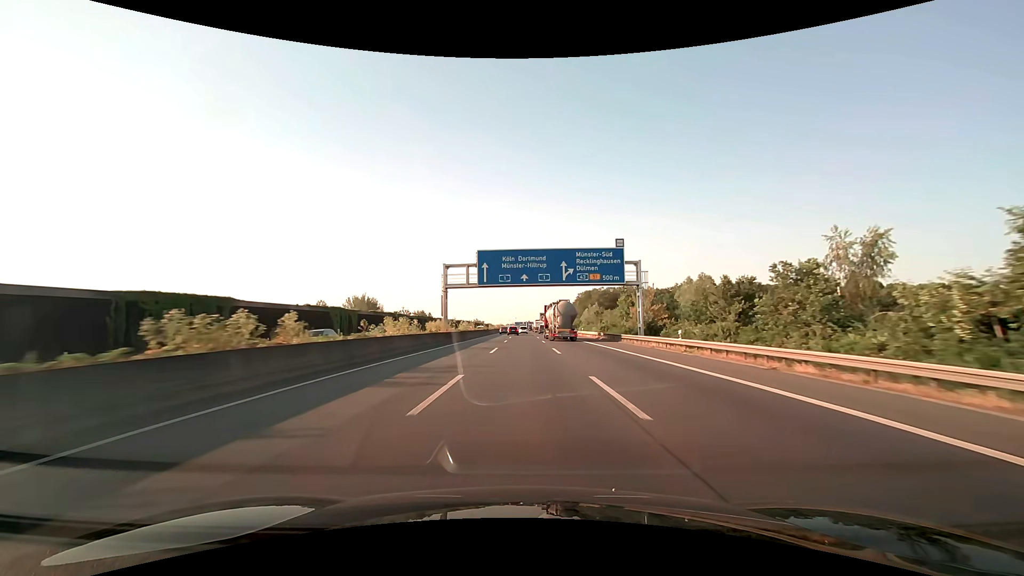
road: motorway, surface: asphalt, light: Day
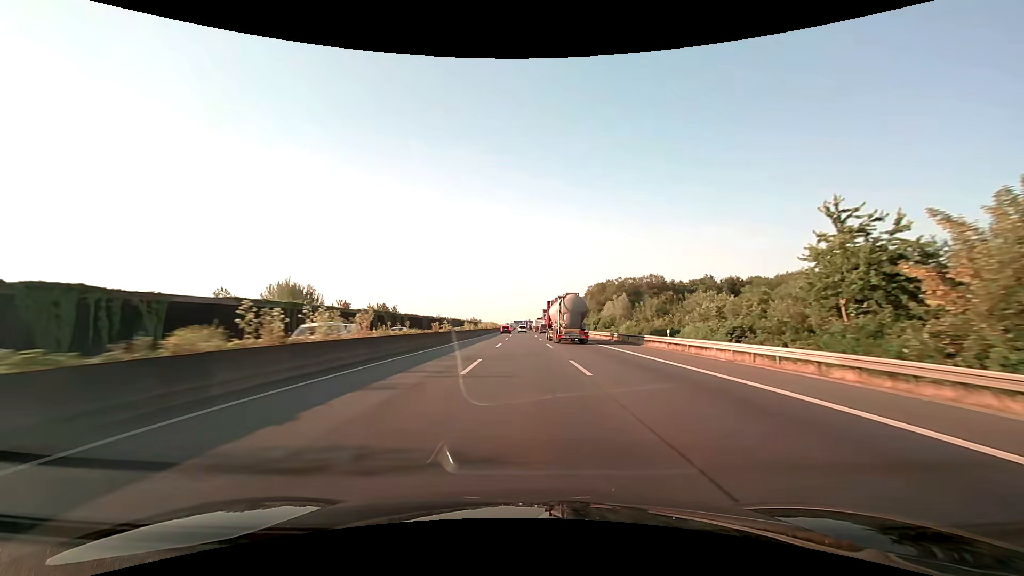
(0.0, +47.6) m; 0°
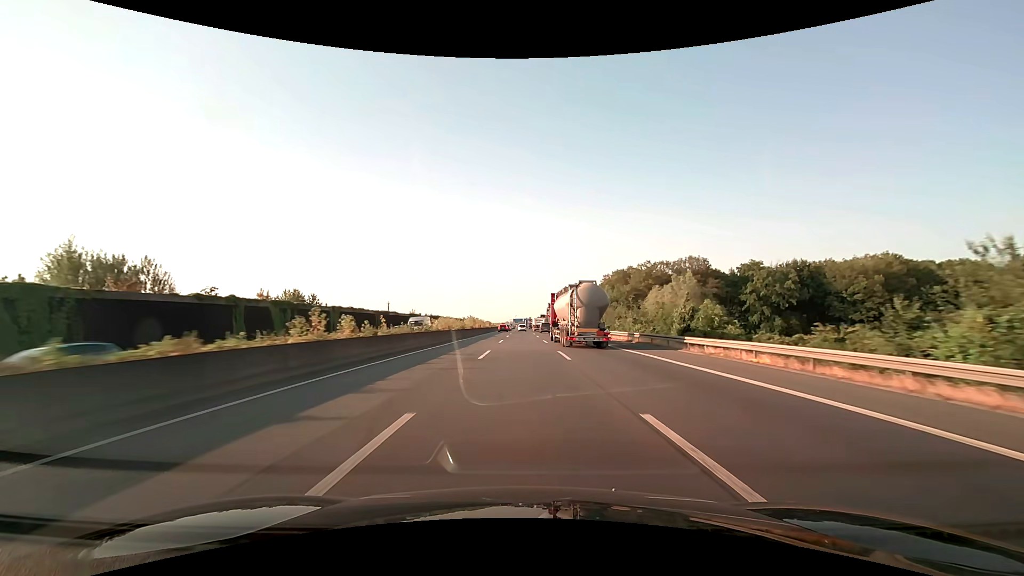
(-0.1, +47.6) m; 0°
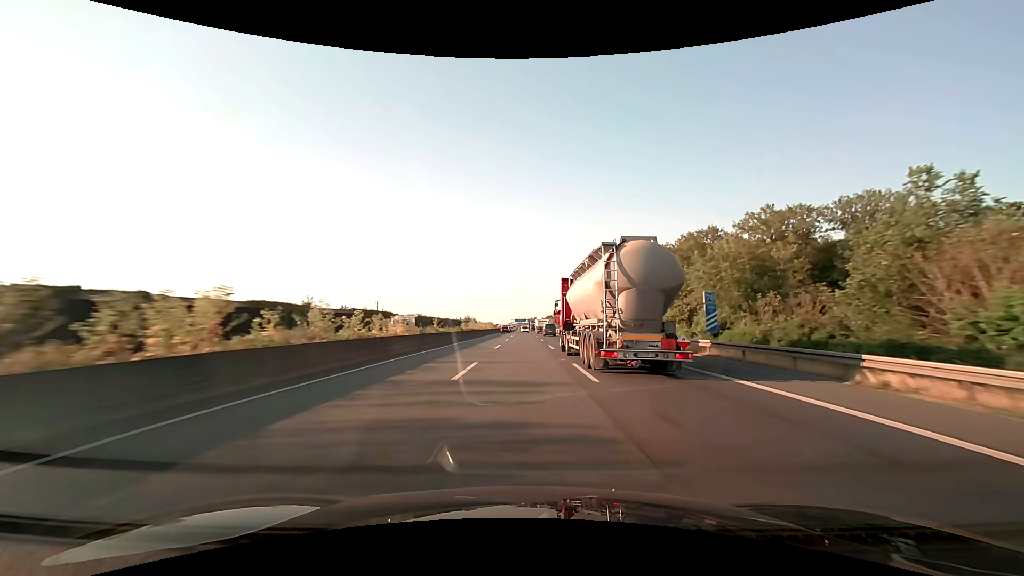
(-0.2, +79.2) m; 0°
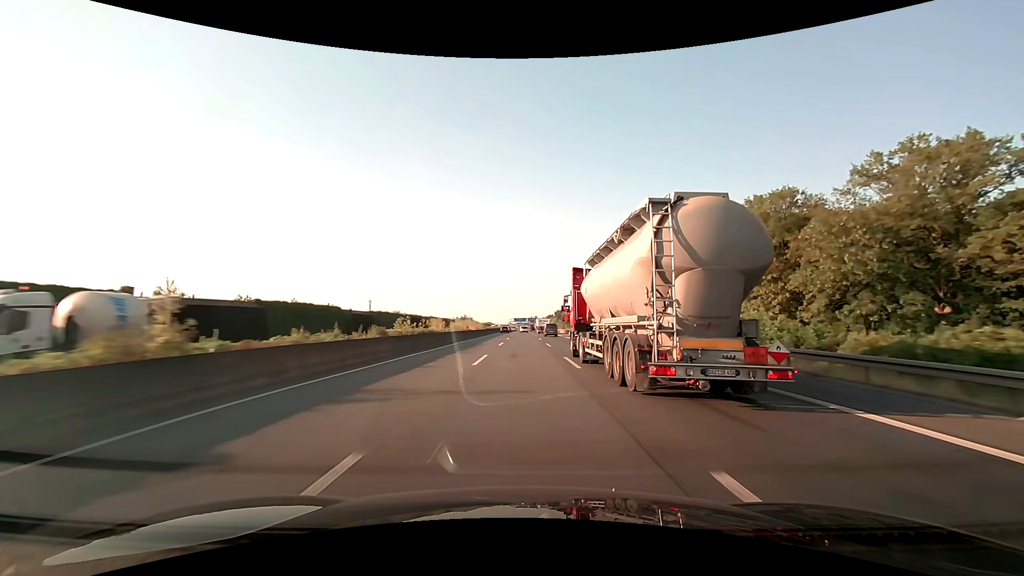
(0.0, +31.7) m; 0°
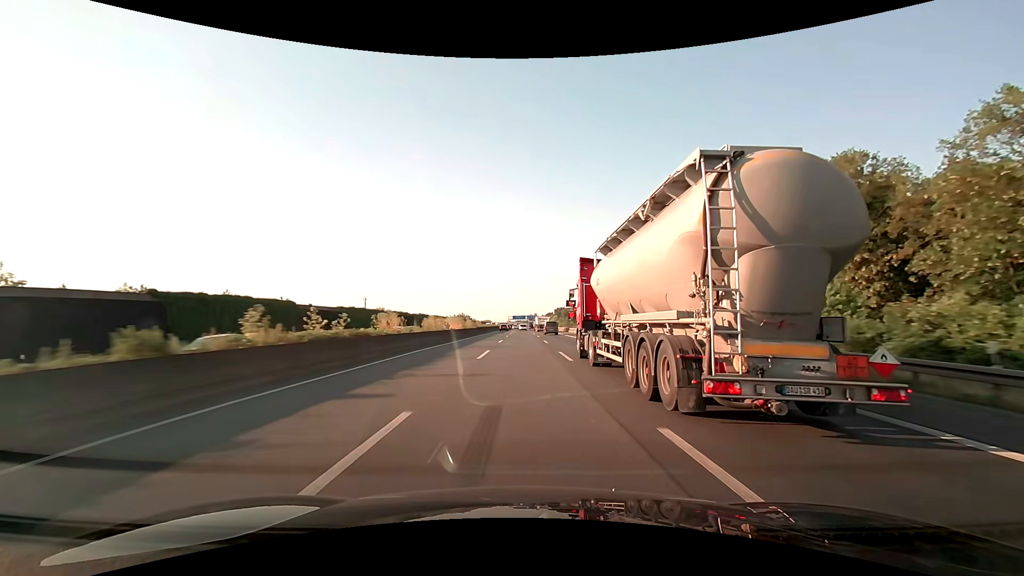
(0.0, +15.8) m; 0°
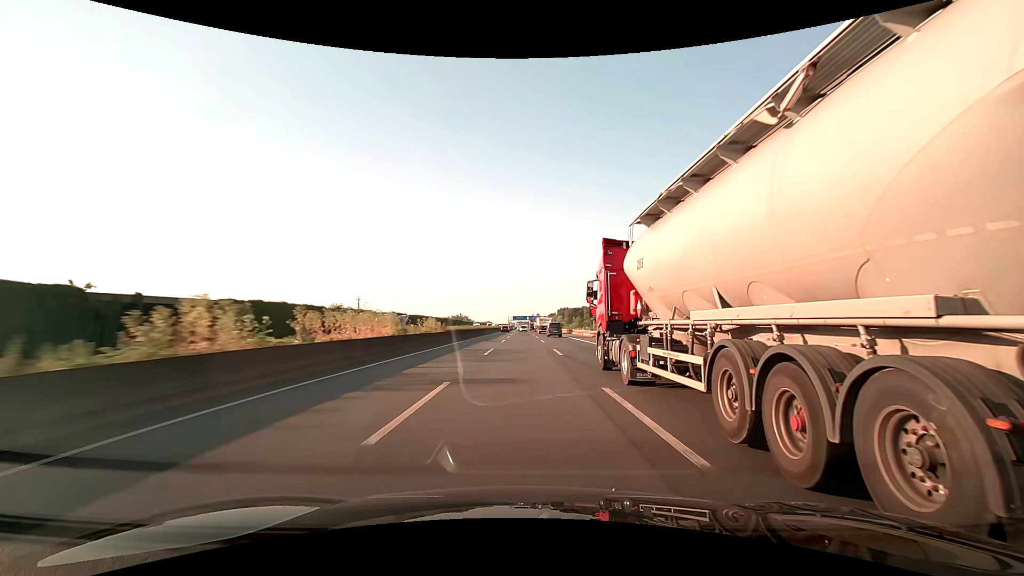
(+0.1, +31.7) m; 0°
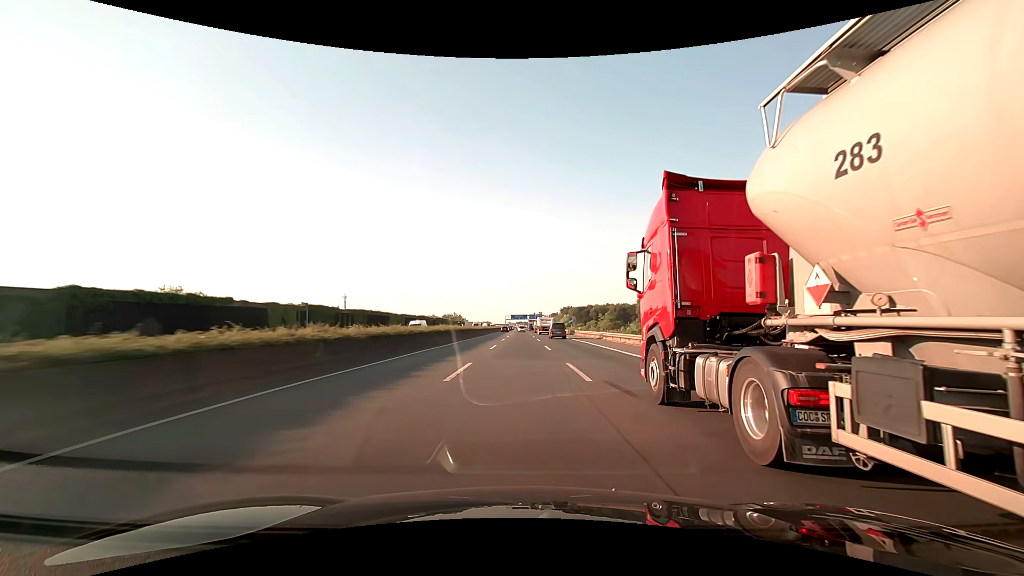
(0.0, +47.5) m; 0°
(0, +10) (0, +20) (0, +30) (0, +40) (0, +50) (0, +60) (0, +70) (0, +80) (0, +90) (0, +100) m
